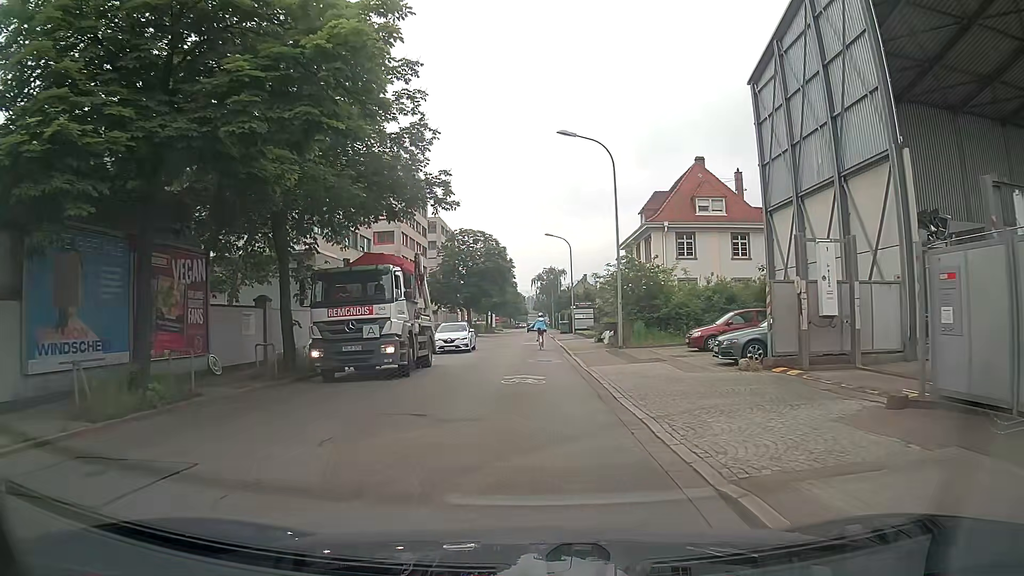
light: Day
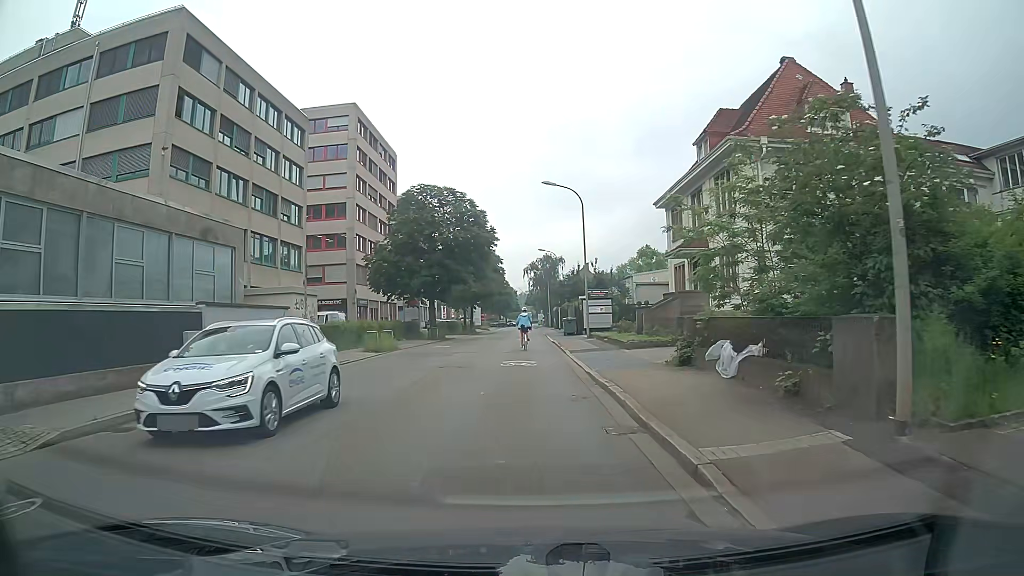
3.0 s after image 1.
(-0.3, +22.6) m; -1°
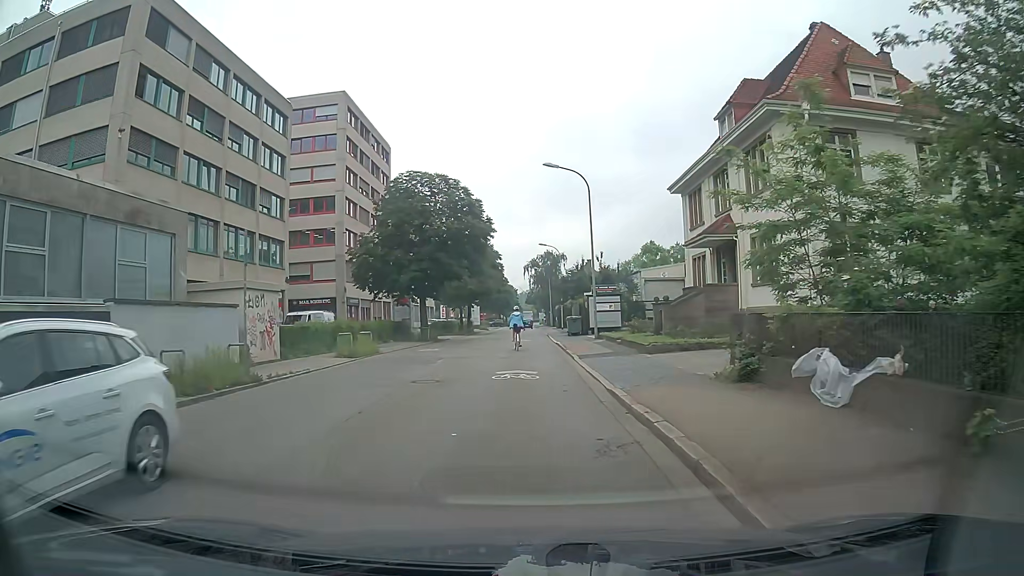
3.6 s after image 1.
(0.0, +4.5) m; 0°
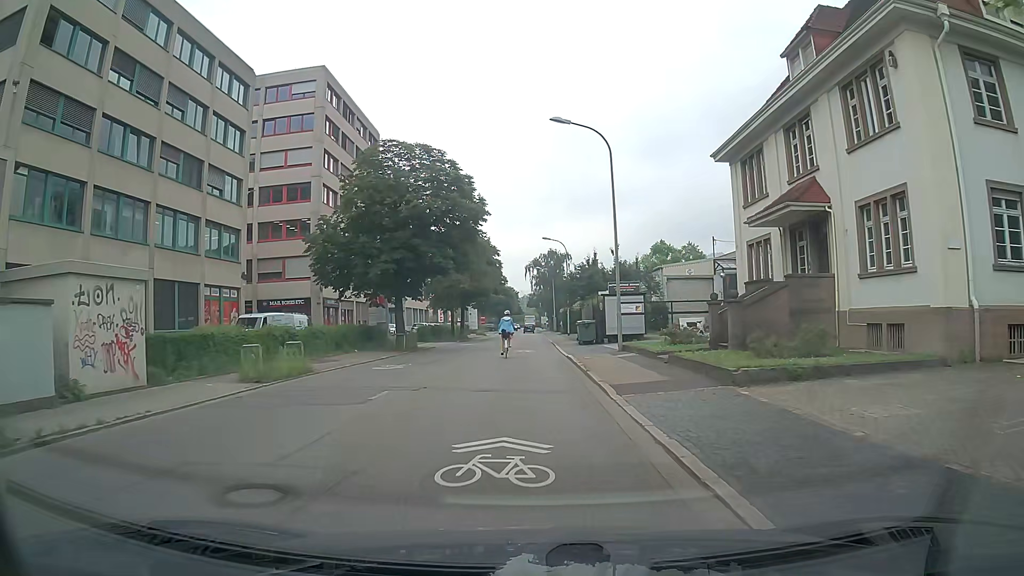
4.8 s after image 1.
(+0.1, +9.0) m; +1°
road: tertiary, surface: asphalt
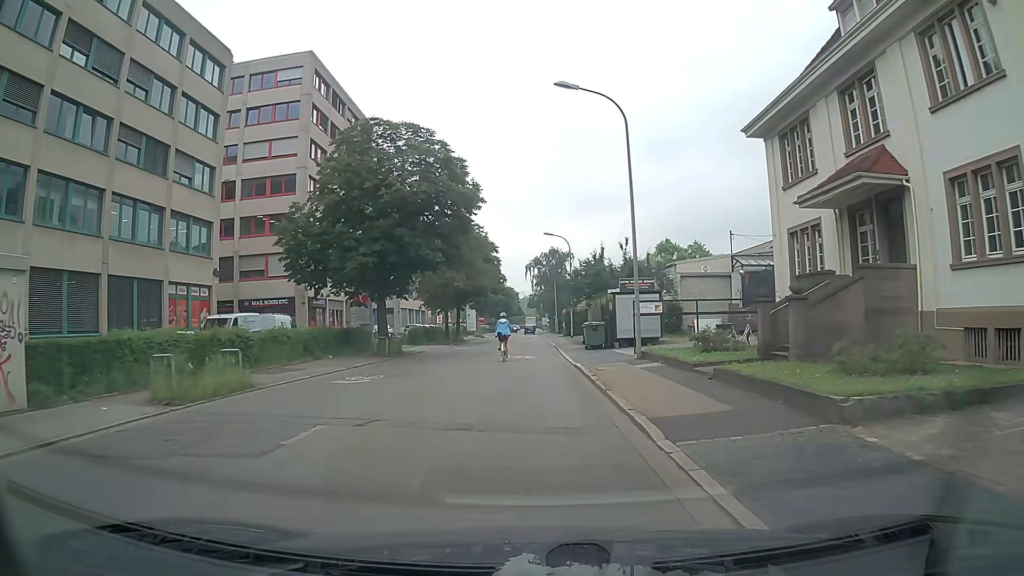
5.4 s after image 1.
(0.0, +4.5) m; 0°
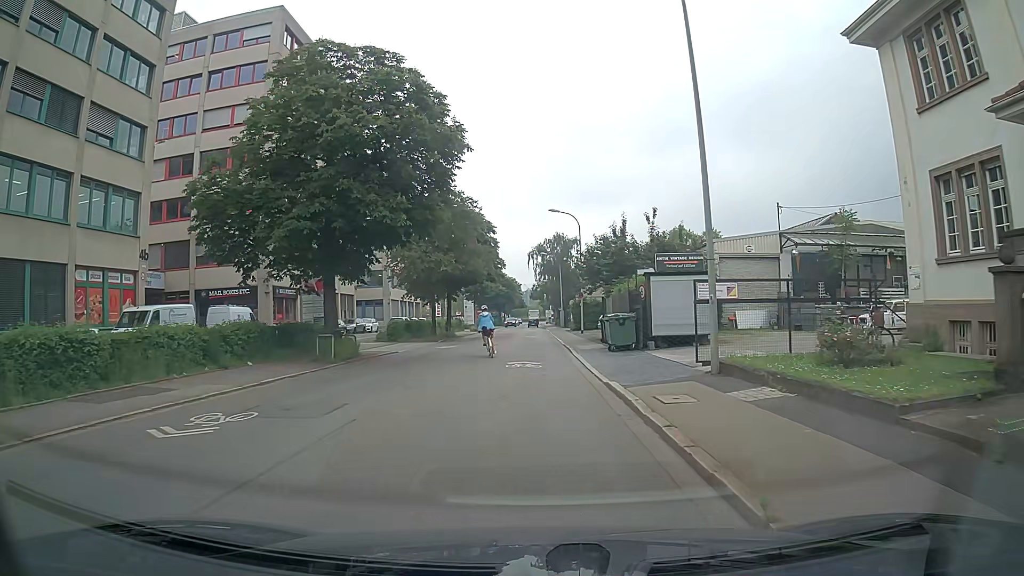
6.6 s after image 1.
(-0.1, +8.9) m; -1°
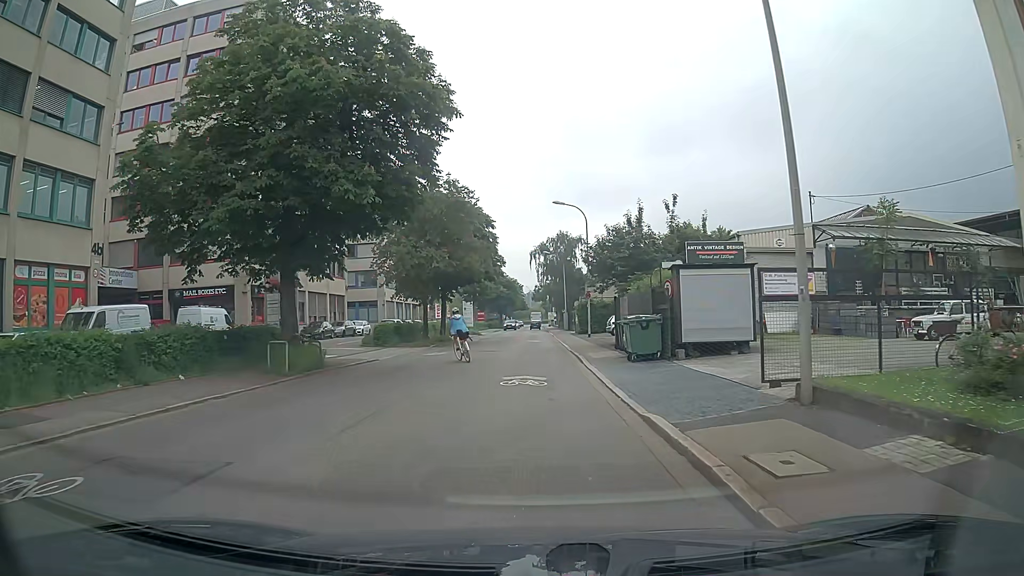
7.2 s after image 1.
(0.0, +4.5) m; 0°
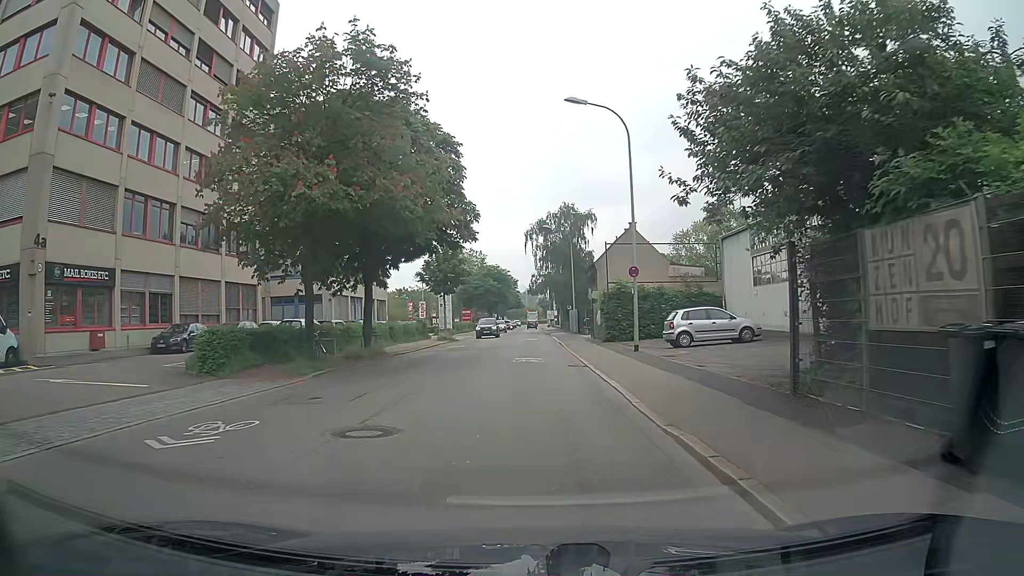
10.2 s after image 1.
(-0.1, +21.9) m; 0°
(0, +10) (0, +20) (0, +30) (0, +40) (0, +50) (0, +60) (0, +70) (0, +80) (0, +90) (0, +100) m
